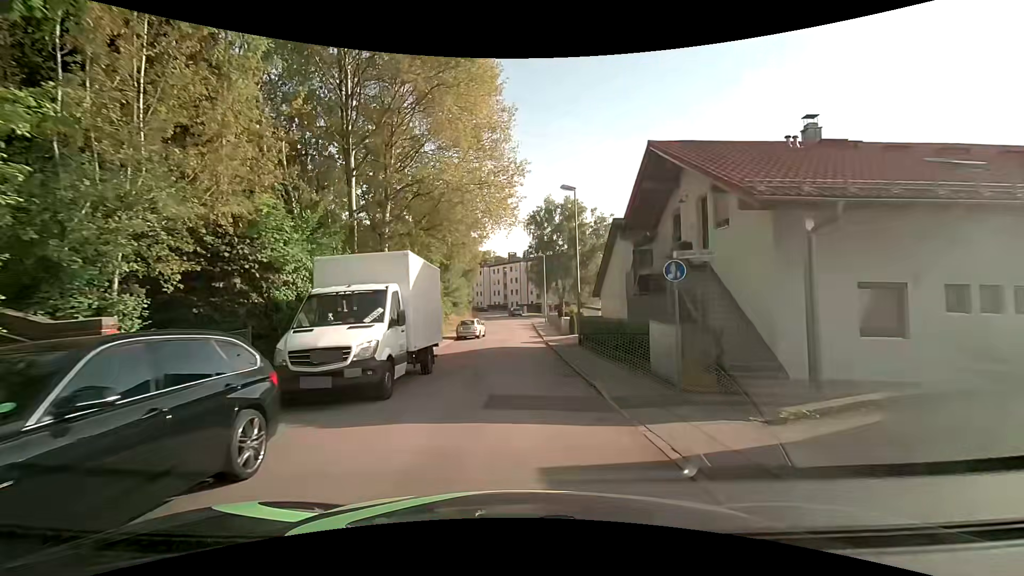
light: Day
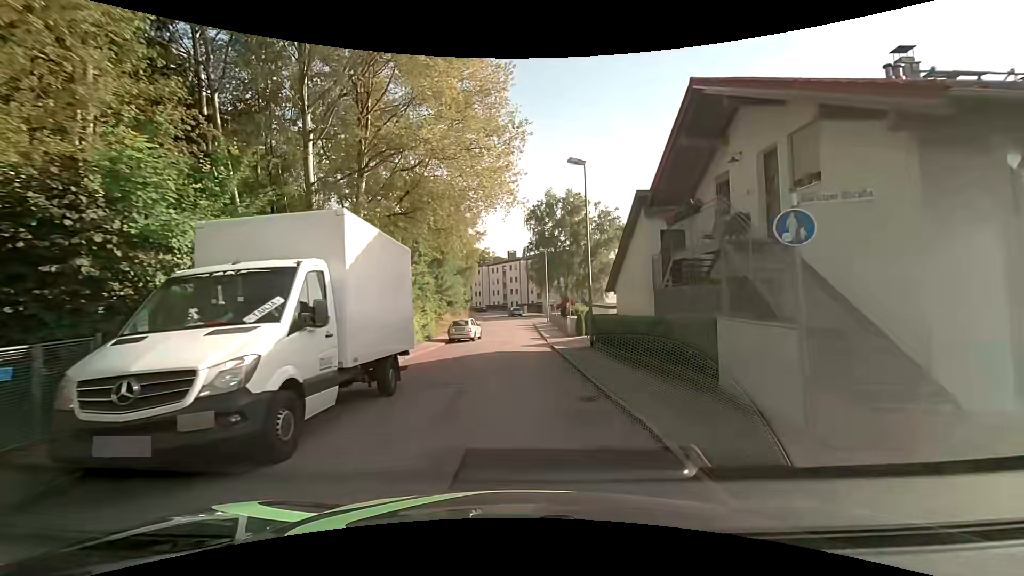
(0.0, +4.1) m; 0°
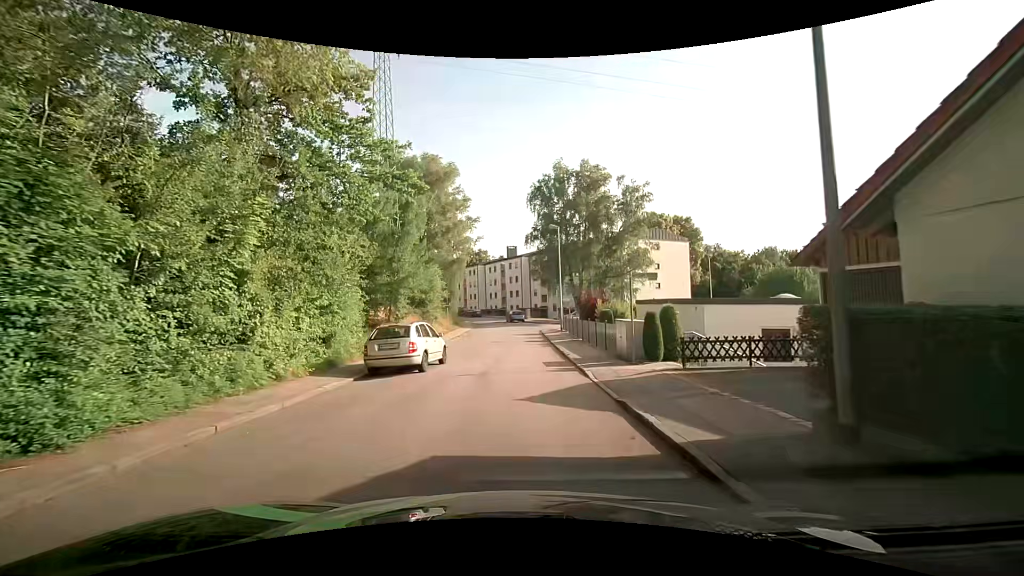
(+0.1, +16.5) m; +1°
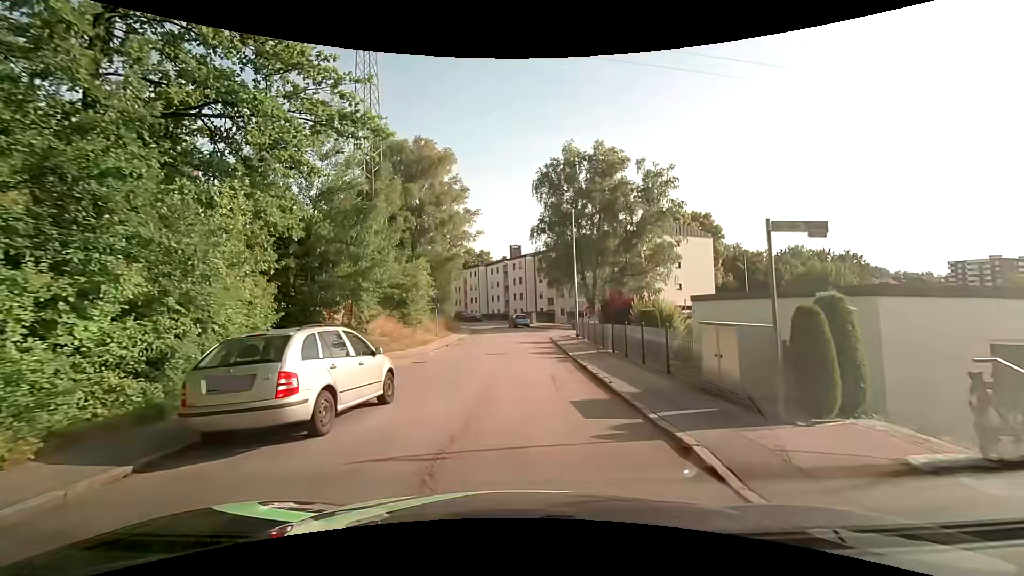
(-0.1, +7.5) m; -2°
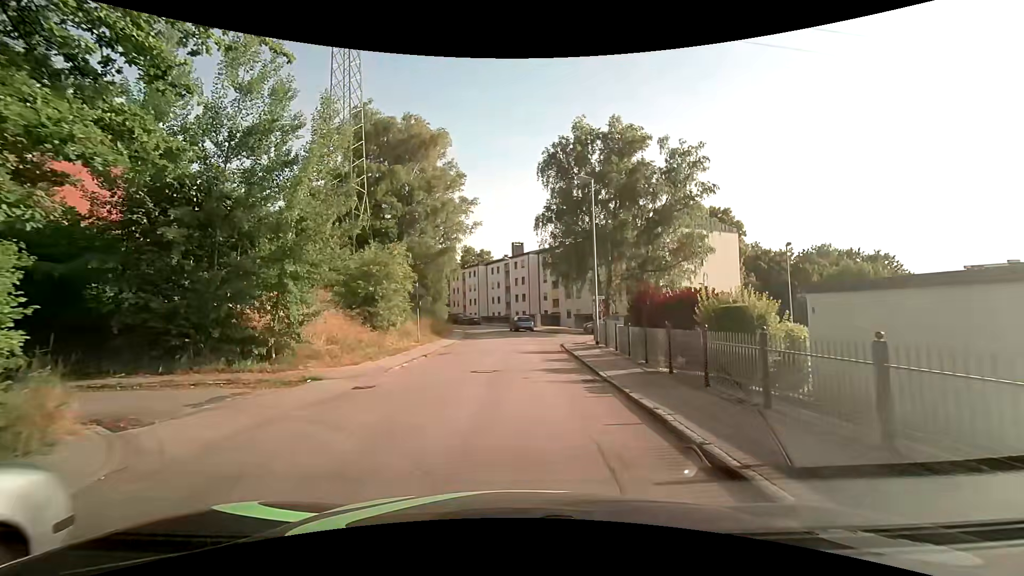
(+0.1, +6.9) m; +1°
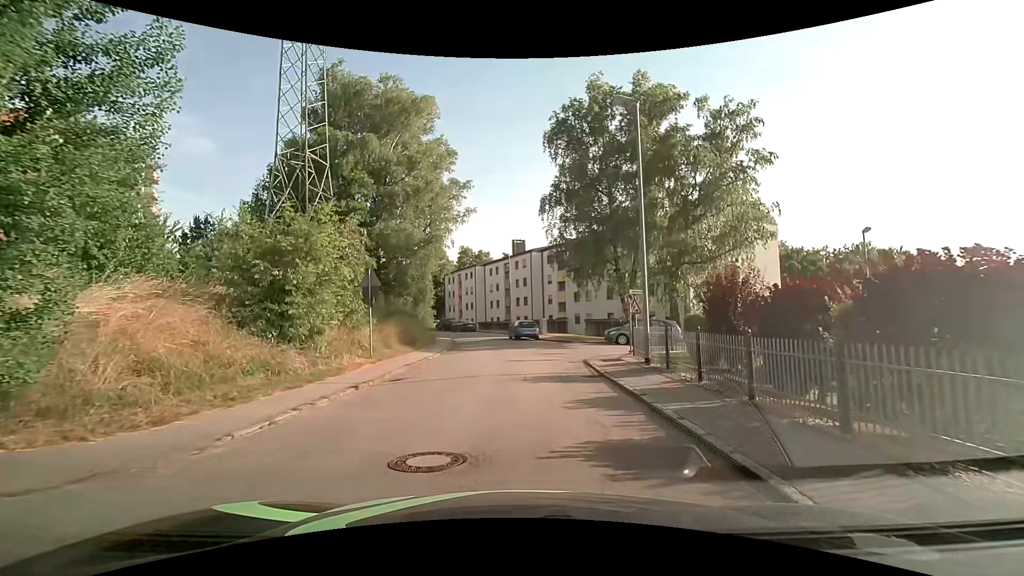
(-0.1, +8.8) m; -1°
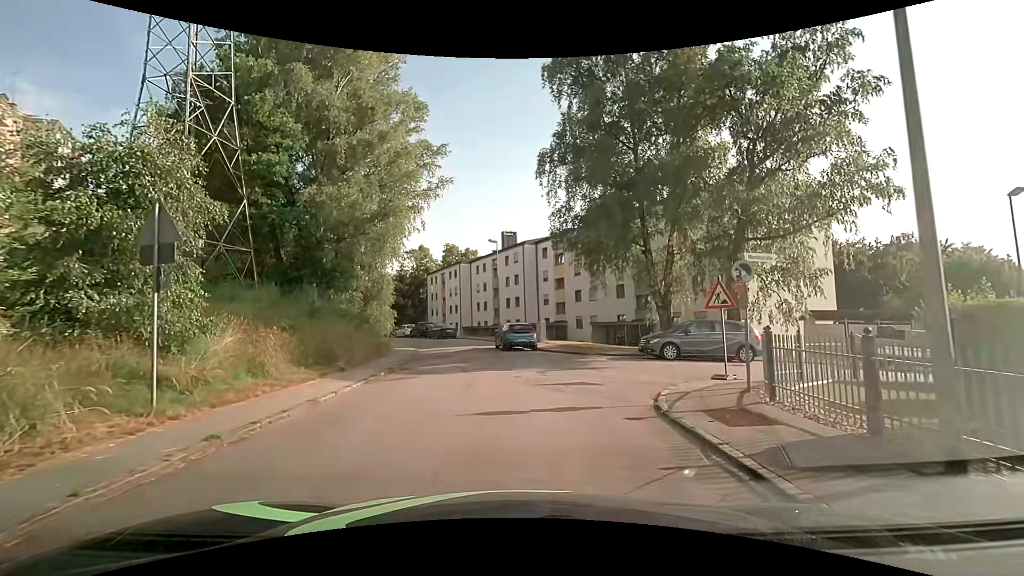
(+0.1, +10.3) m; 0°
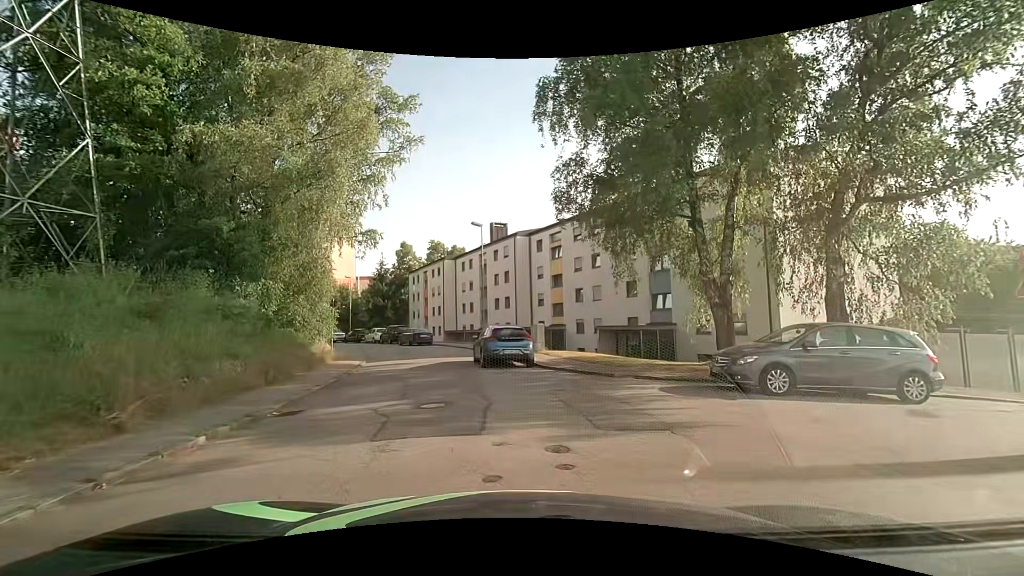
(+0.2, +8.1) m; +1°
(0, +10) (-3, +20) (-6, +29) (-10, +38) (-14, +47) (-20, +55) (-27, +63) (-35, +69) (-43, +75) (-52, +79) m
